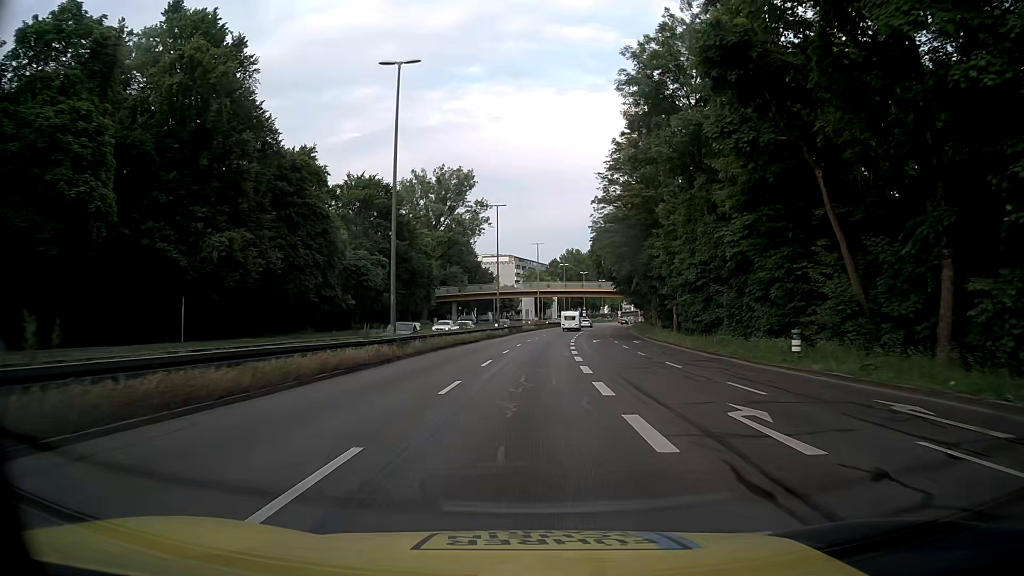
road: trunk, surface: asphalt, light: Day
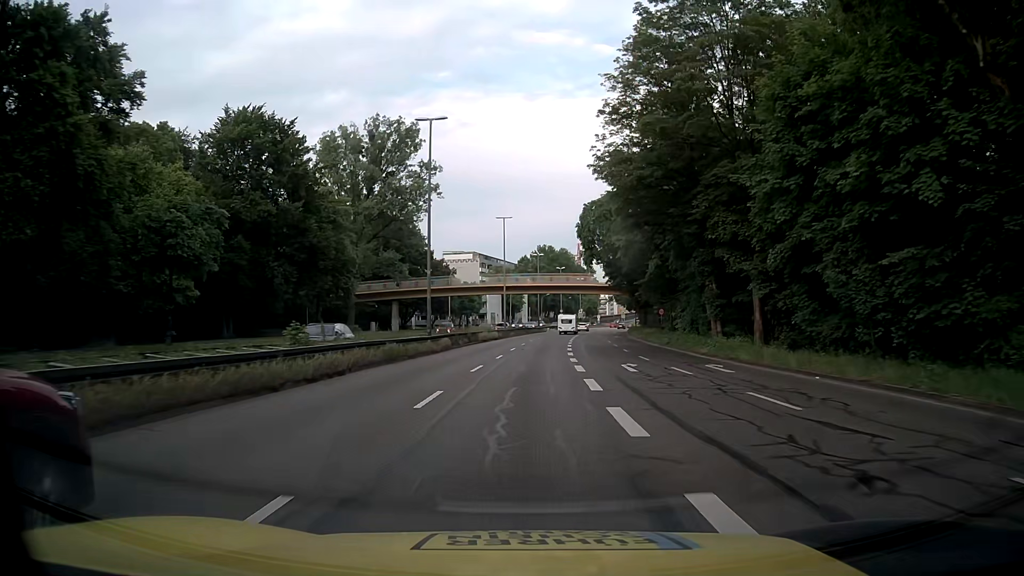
(+0.6, +29.1) m; +3°
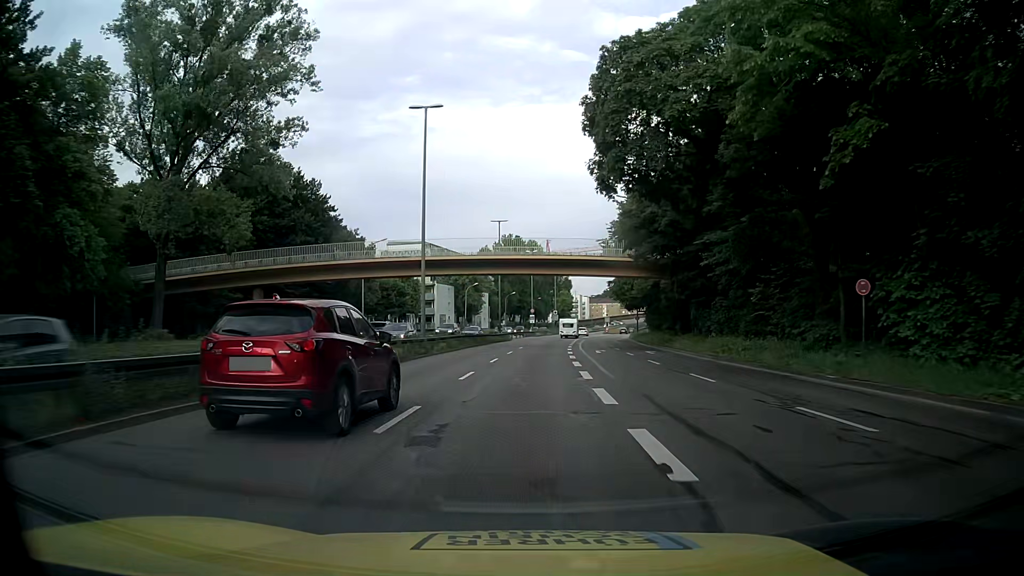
(+1.0, +38.8) m; +3°
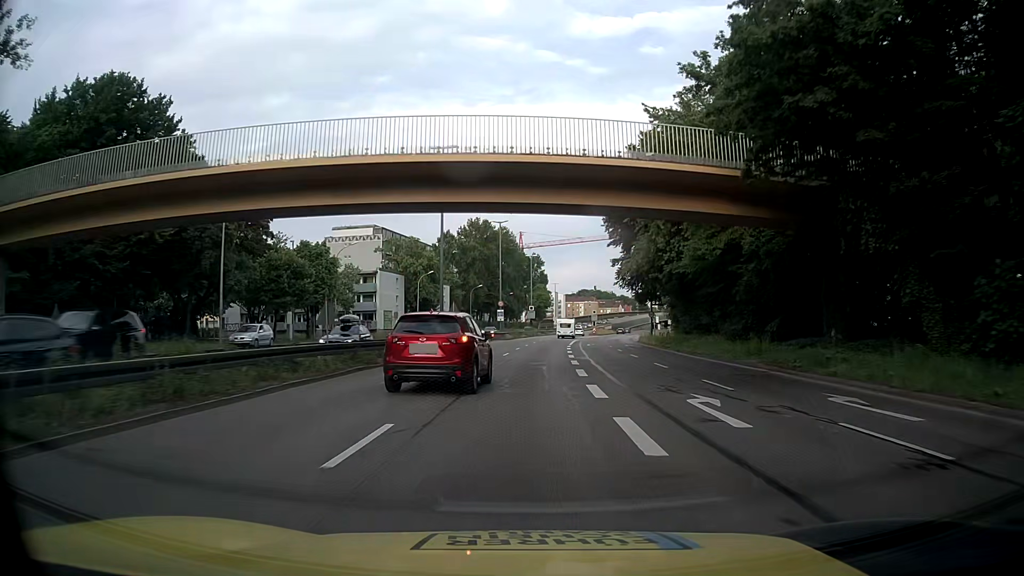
(+0.4, +29.1) m; +3°
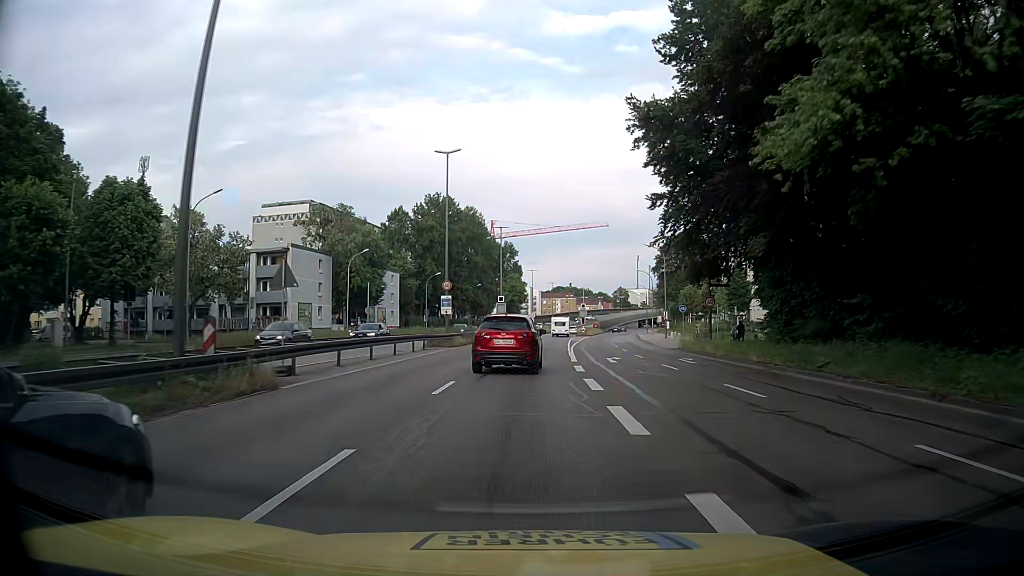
(+0.3, +29.2) m; +2°
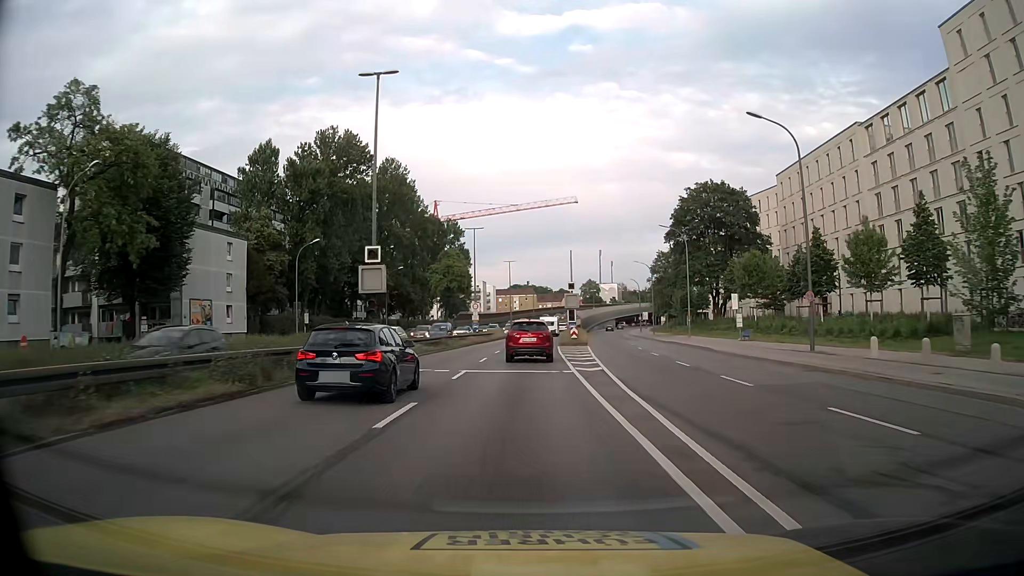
(+1.0, +48.7) m; +3°
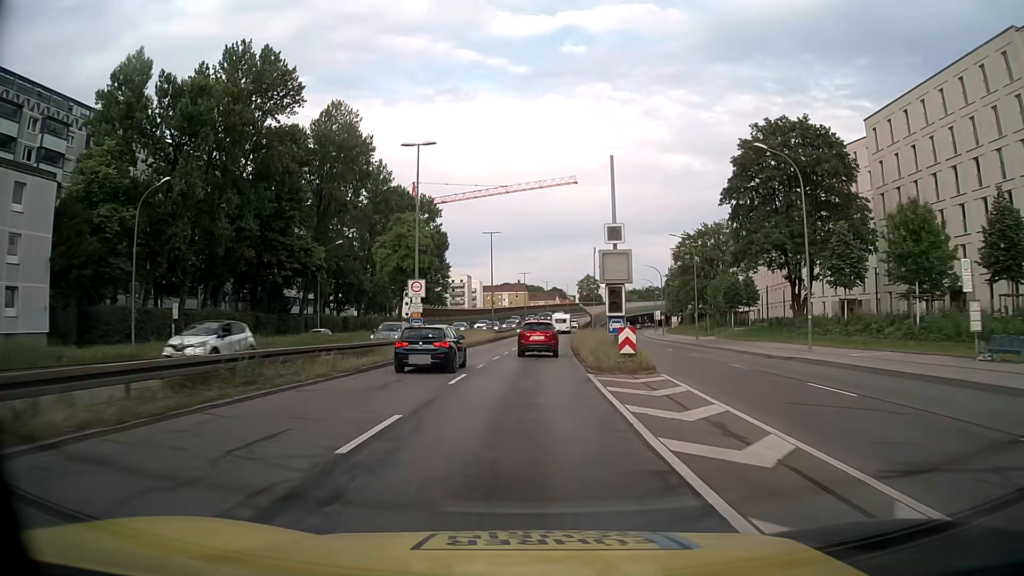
(+0.1, +29.3) m; +1°
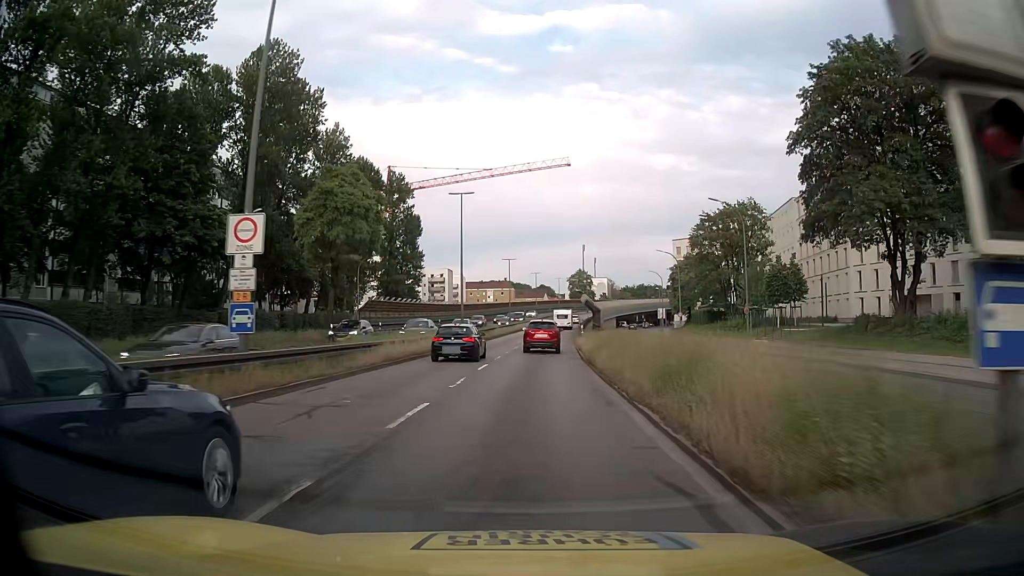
(+0.2, +19.5) m; +1°
(0, +10) (0, +20) (+1, +30) (+1, +40) (+2, +50) (+2, +60) (+3, +70) (+4, +80) (+5, +90) (+6, +100) m
